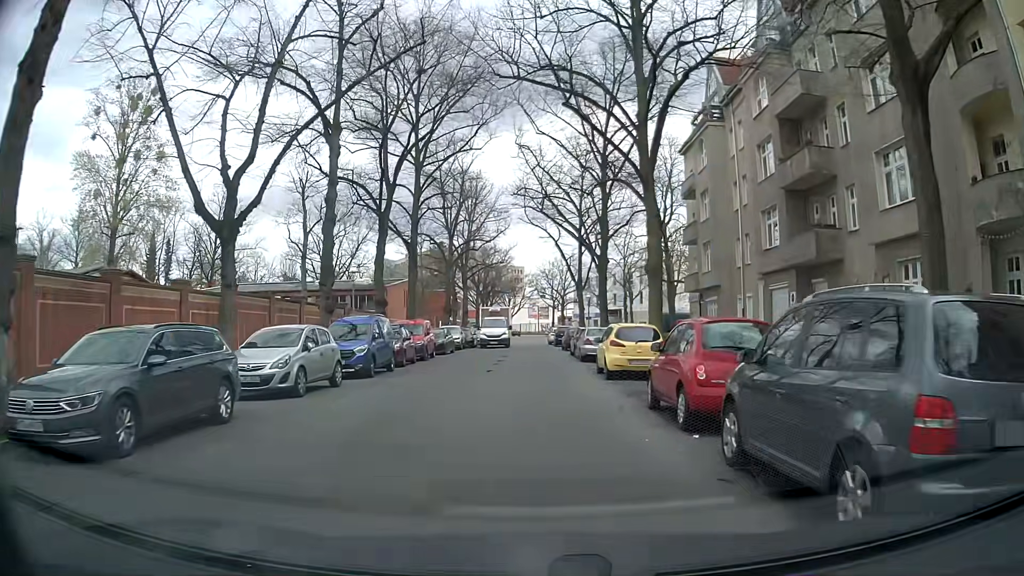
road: residential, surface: asphalt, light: Day
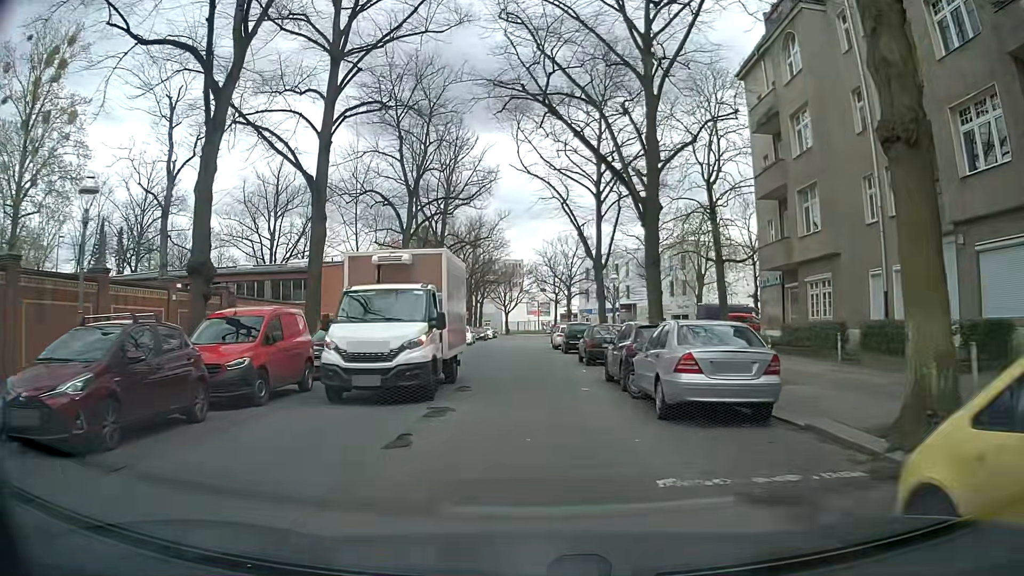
(+0.4, +17.8) m; +1°
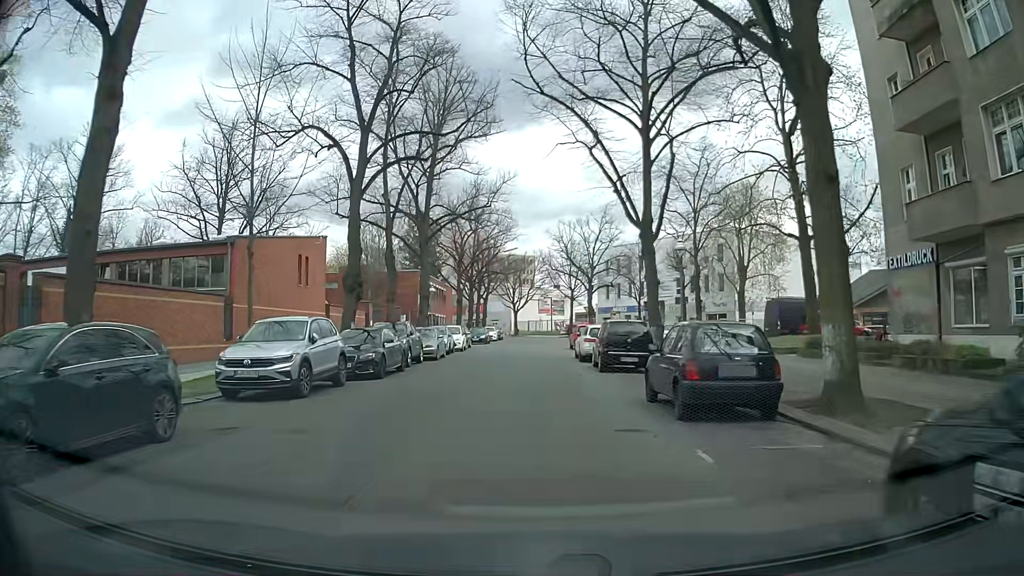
(-0.1, +13.4) m; -1°
